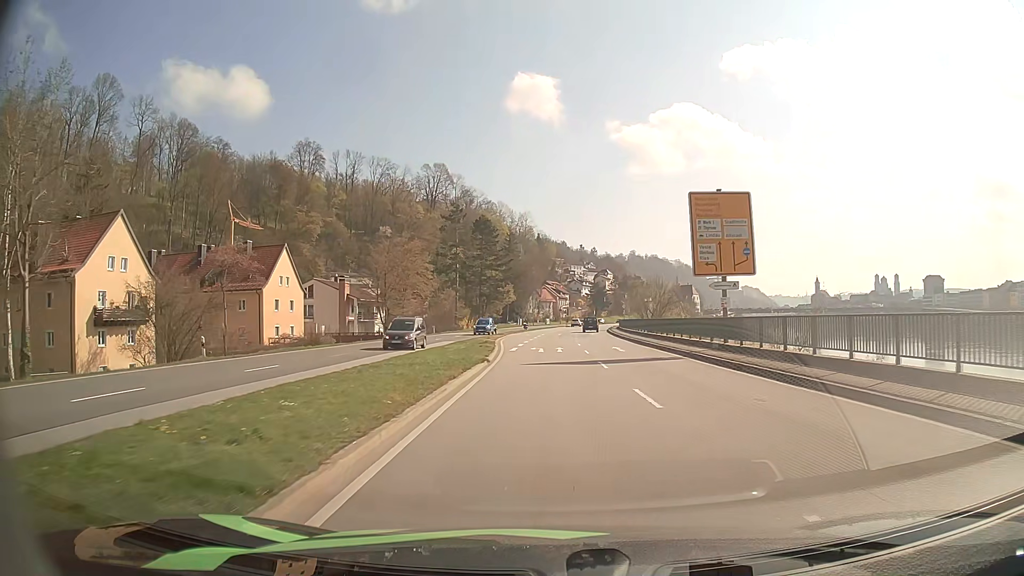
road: primary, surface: asphalt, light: Day
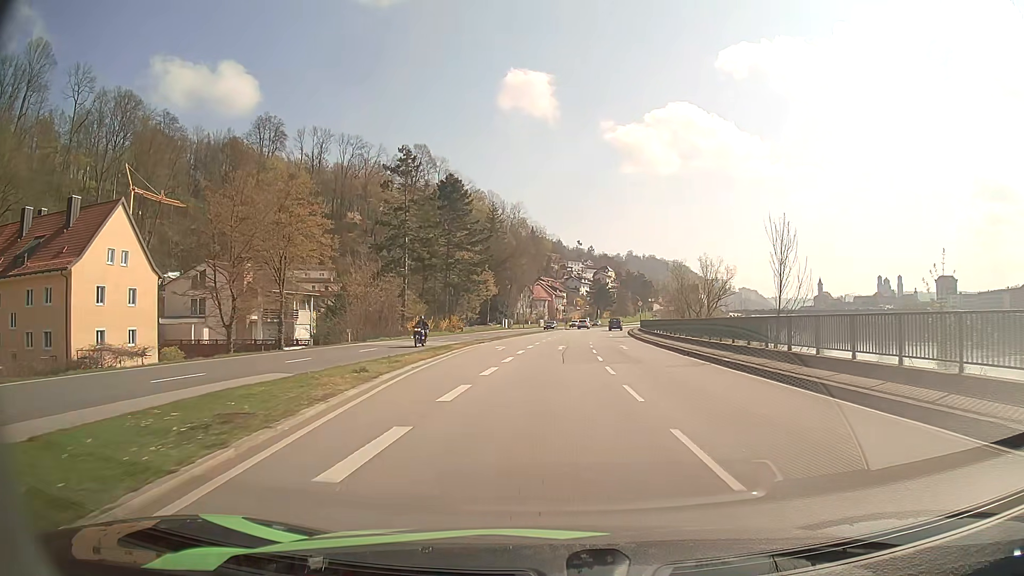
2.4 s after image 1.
(+0.1, +32.1) m; 0°
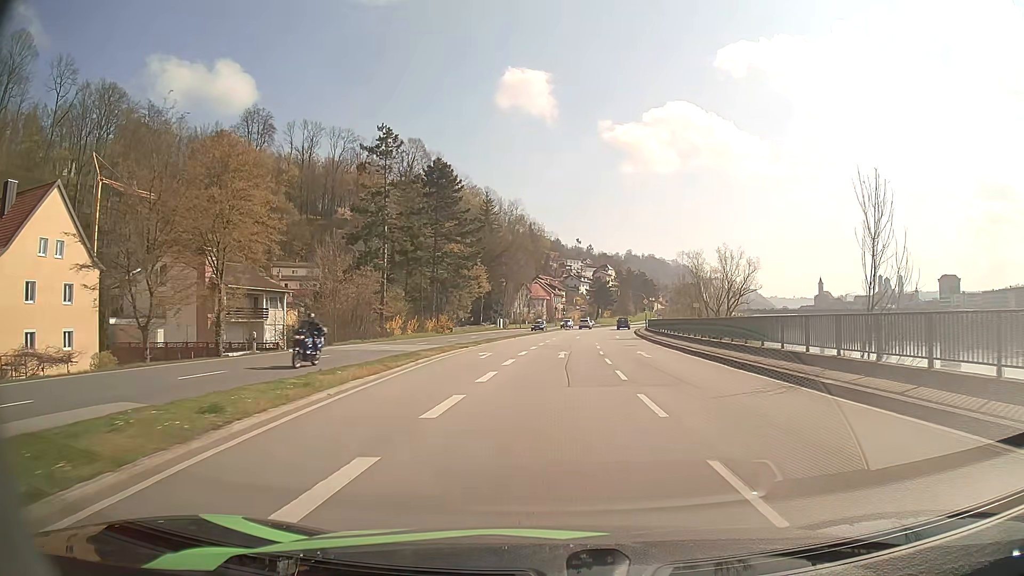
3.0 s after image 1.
(0.0, +7.9) m; 0°
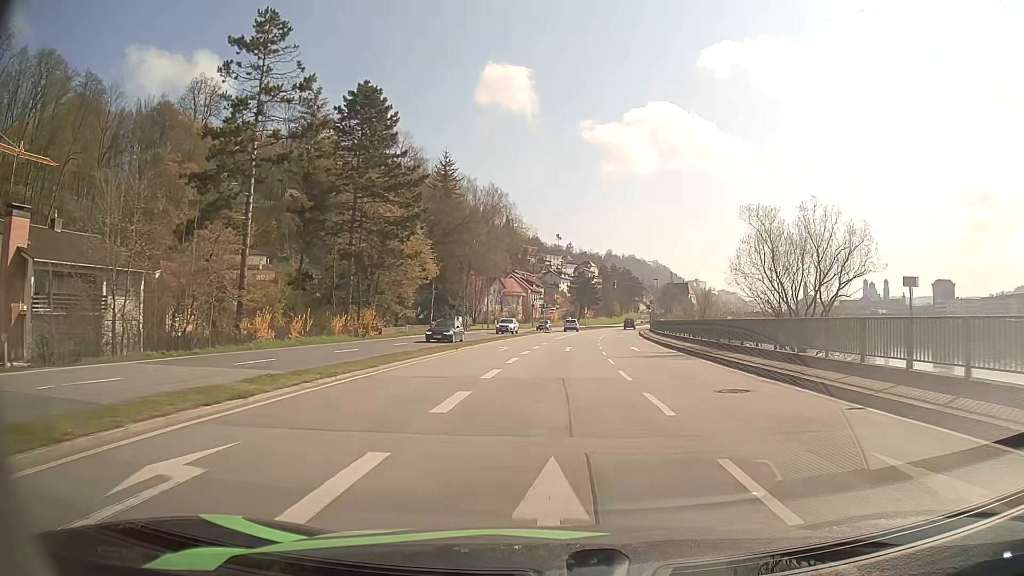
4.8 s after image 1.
(+0.4, +24.0) m; +2°
(0, +10) (0, +20) (0, +30) (+1, +40) (+2, +50) (+2, +60) (+3, +70) (+5, +80) (+6, +90) (+8, +100) m
